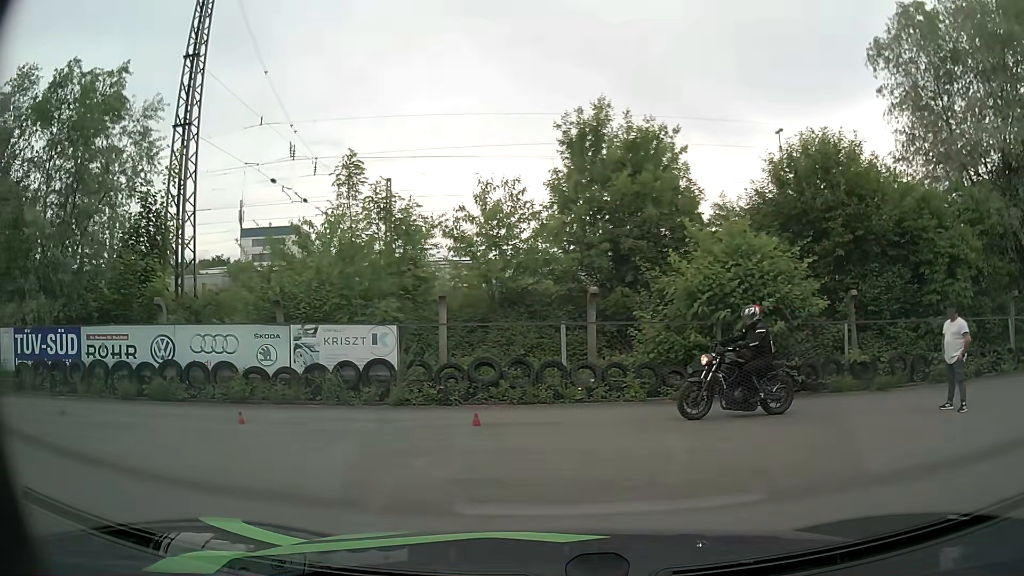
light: Day
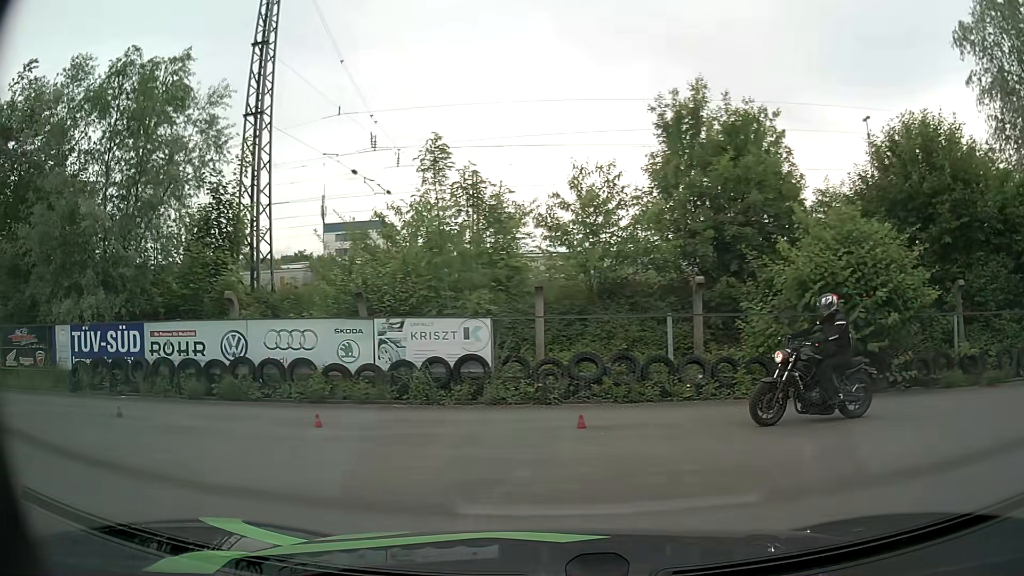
(-0.1, +0.9) m; -9°
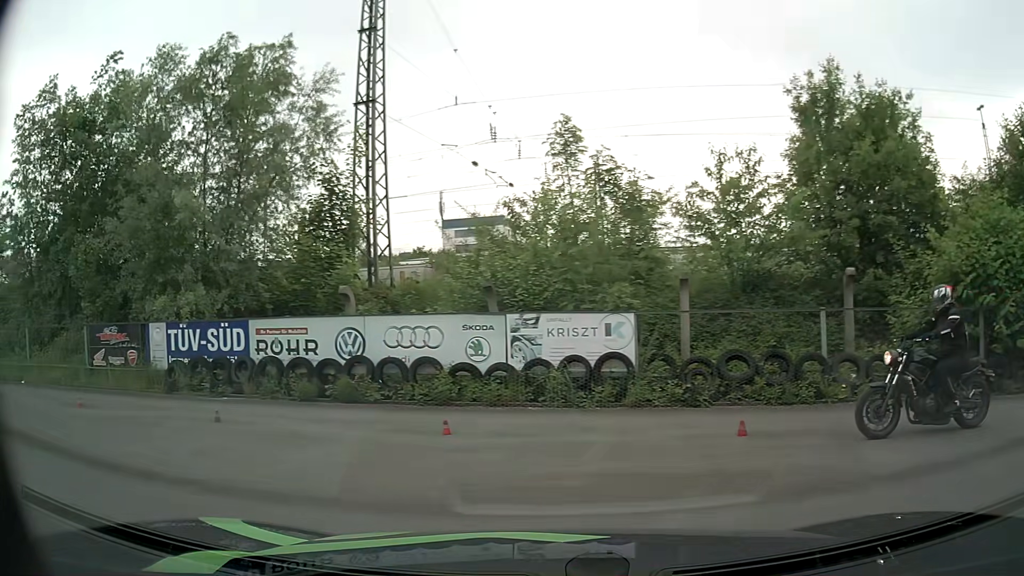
(-0.1, +1.0) m; -11°
